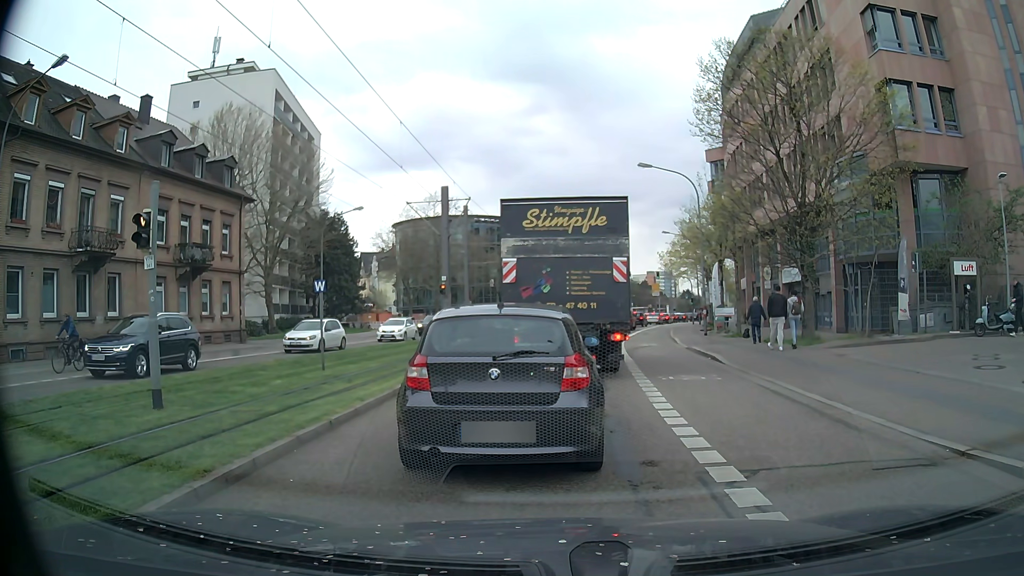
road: secondary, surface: asphalt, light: Day
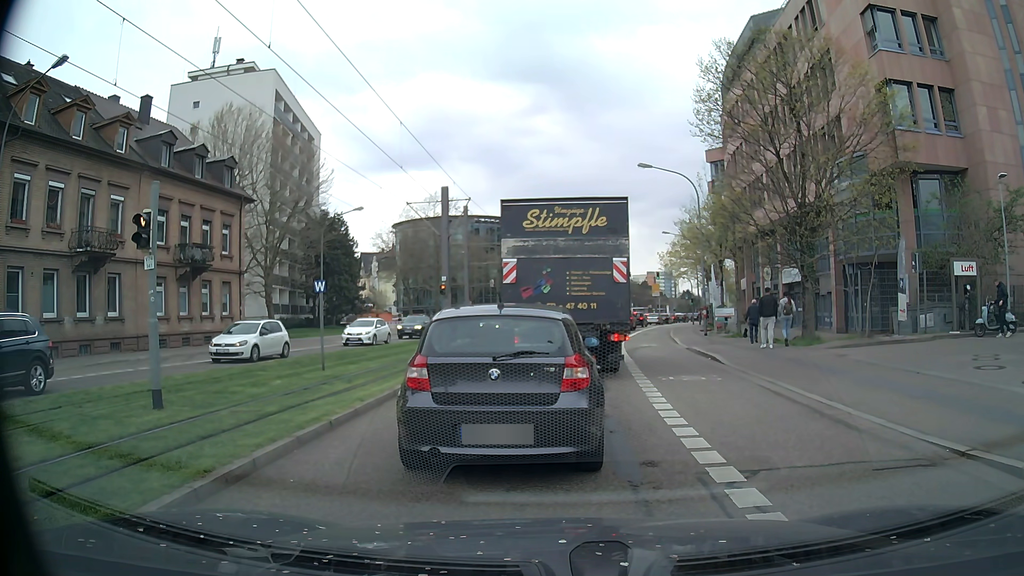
(0.0, 0.0) m; 0°
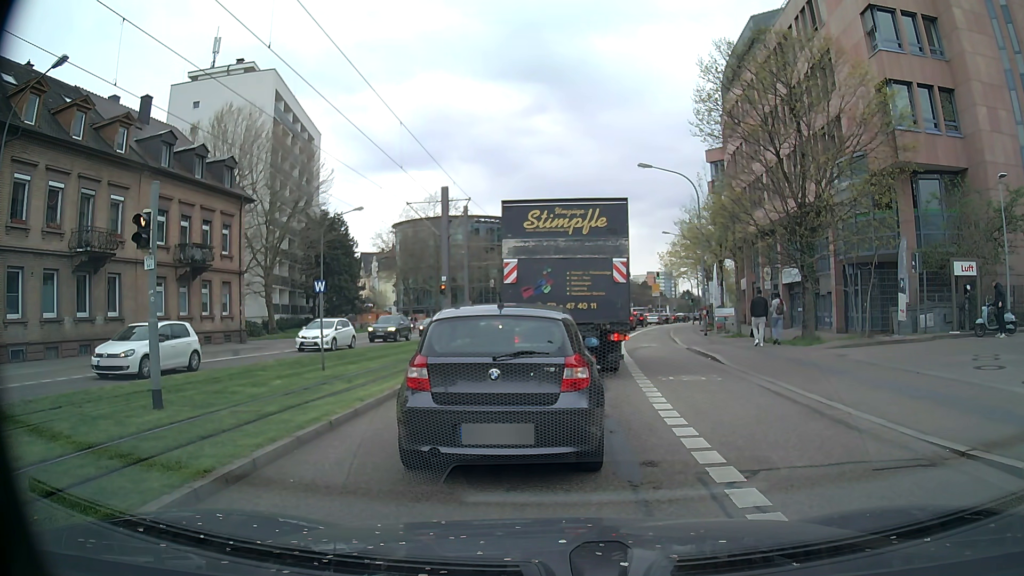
(0.0, 0.0) m; 0°
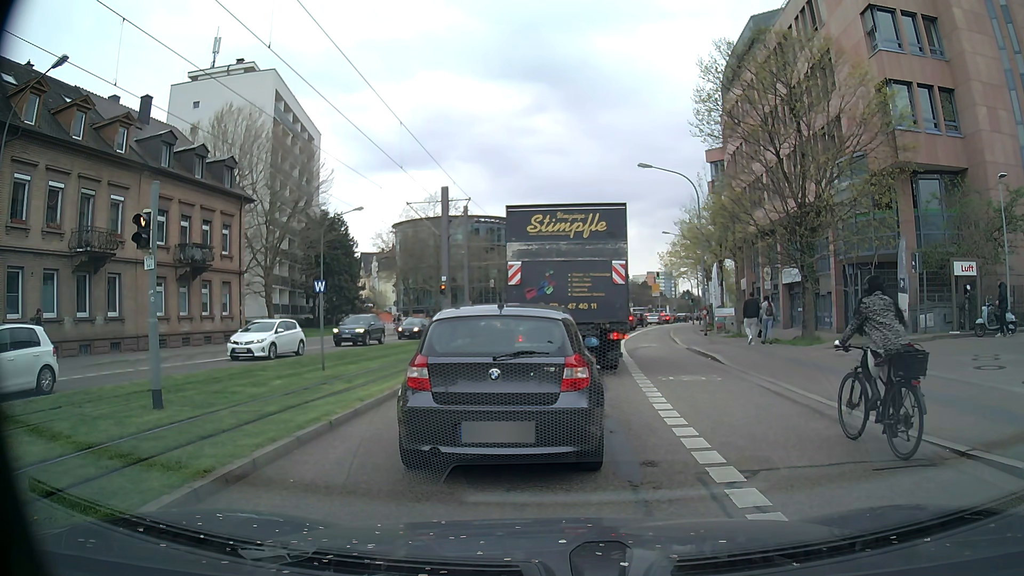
(0.0, 0.0) m; 0°
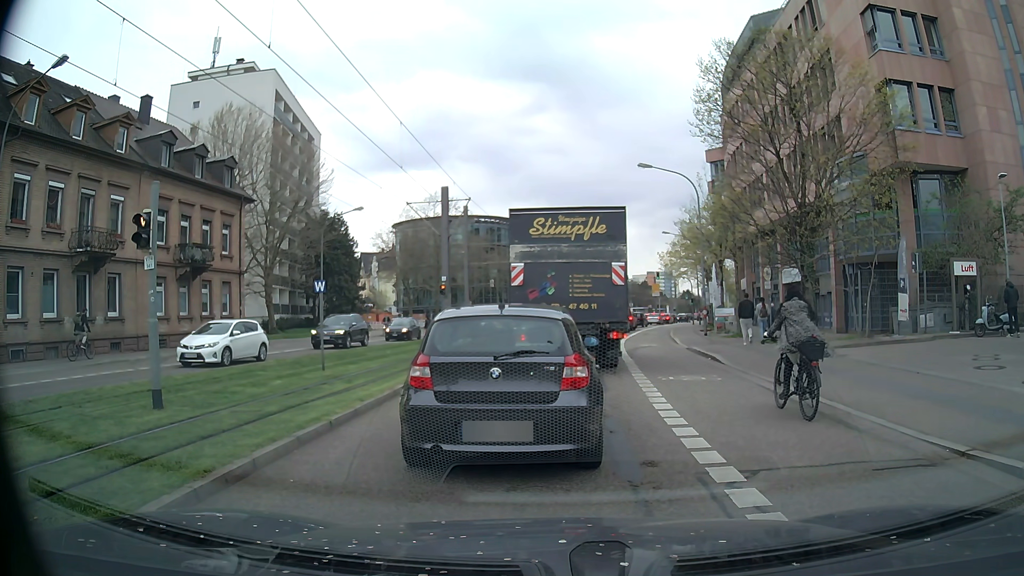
(0.0, 0.0) m; 0°
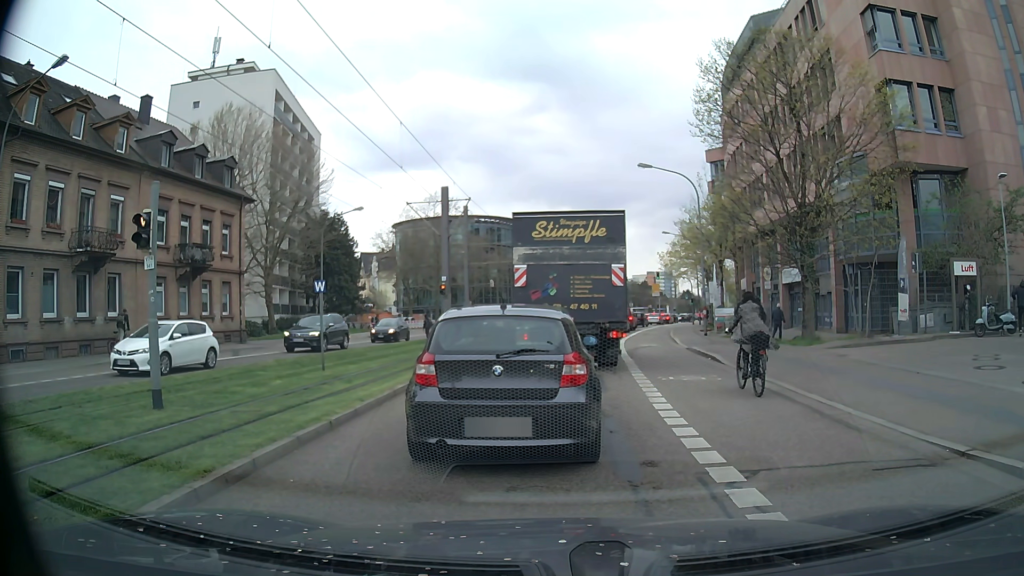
(0.0, 0.0) m; 0°
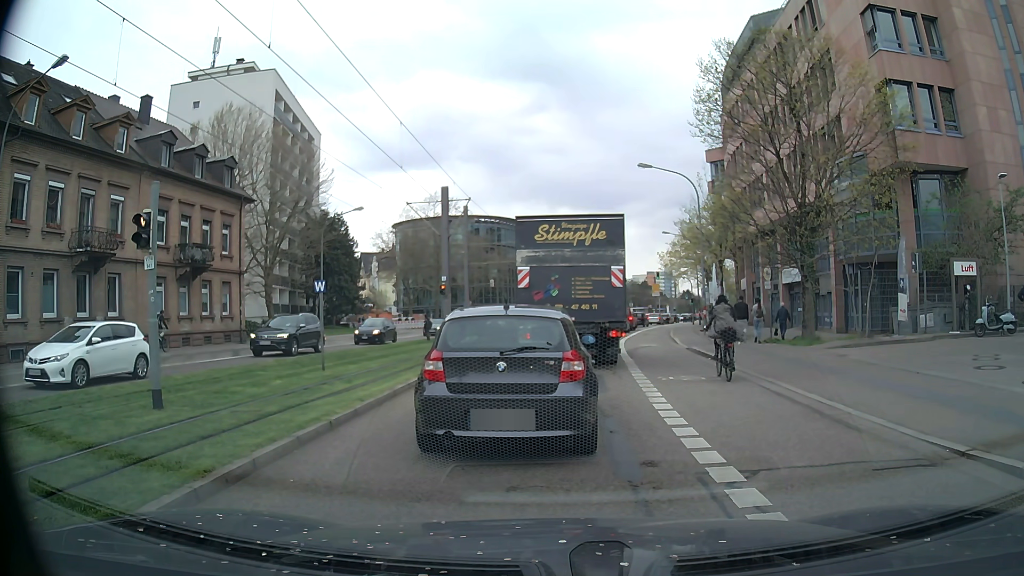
(0.0, 0.0) m; 0°
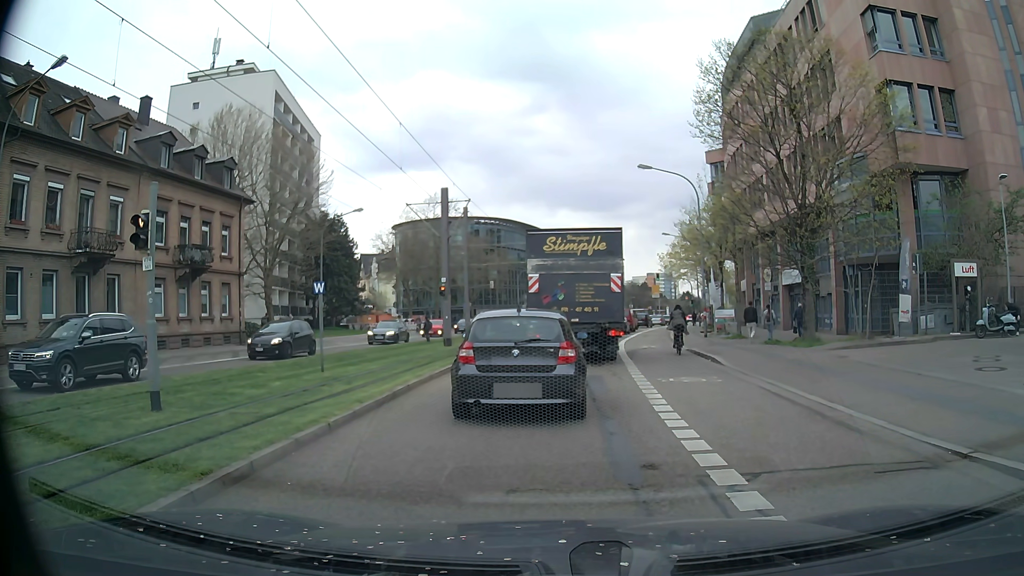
(0.0, 0.0) m; 0°
